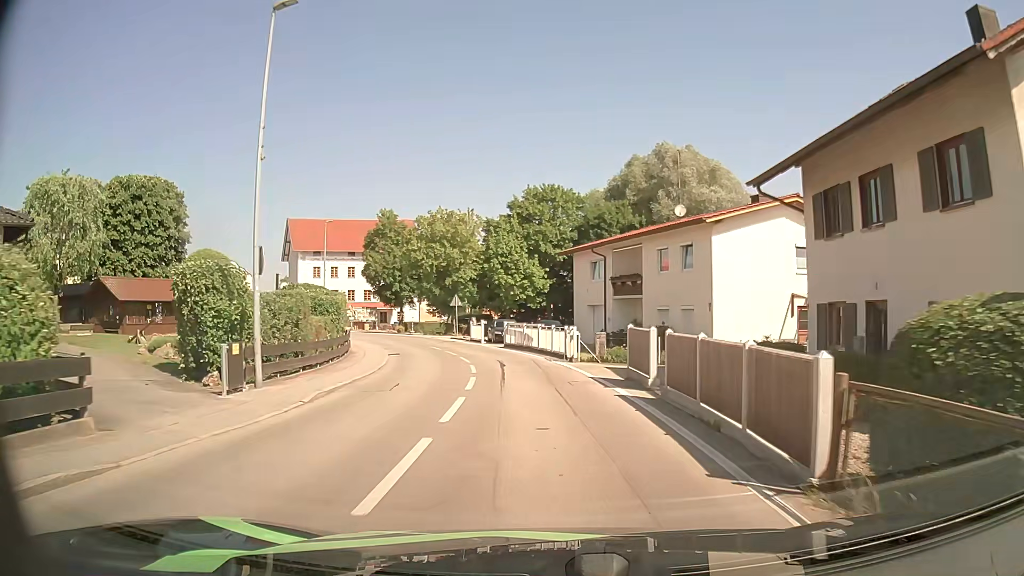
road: tertiary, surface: asphalt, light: Day
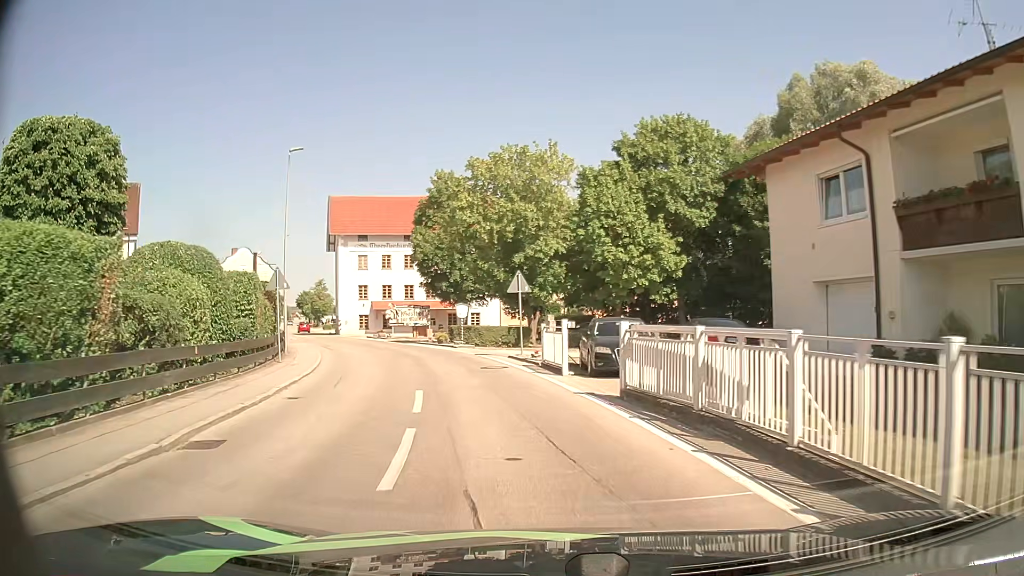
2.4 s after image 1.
(-1.5, +22.6) m; -9°
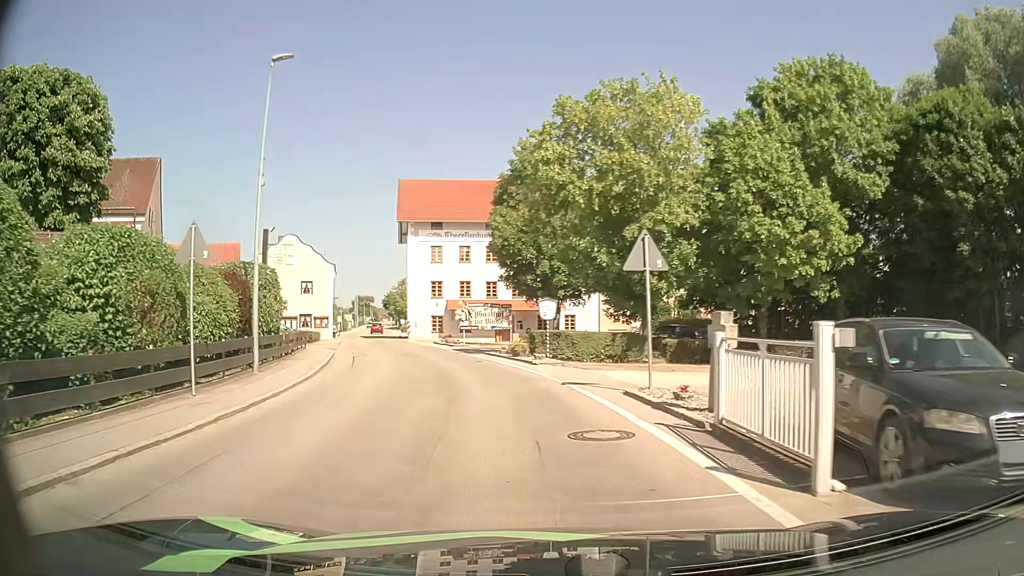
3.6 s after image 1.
(-0.8, +10.9) m; -8°
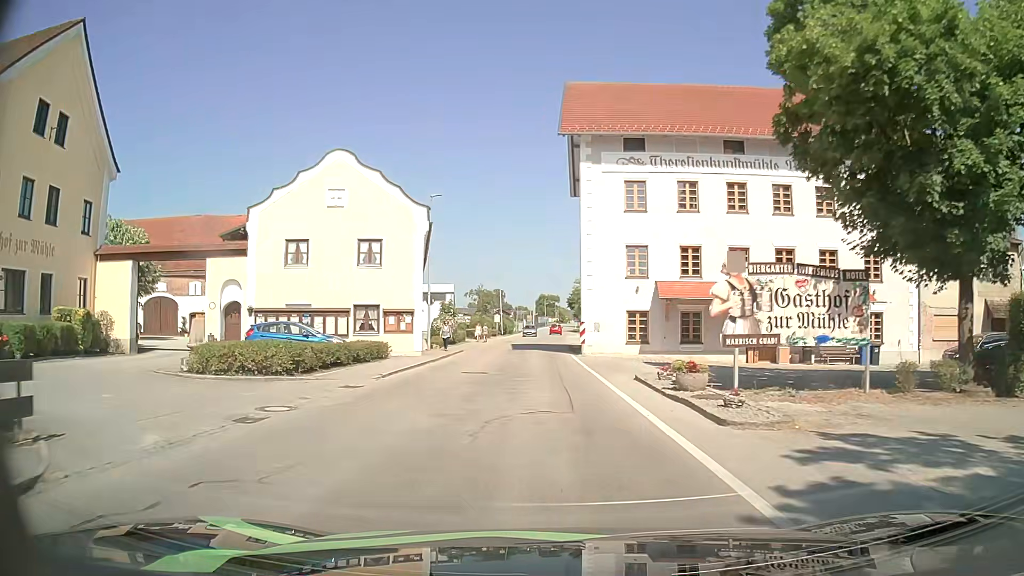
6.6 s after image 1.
(-4.7, +28.5) m; -16°
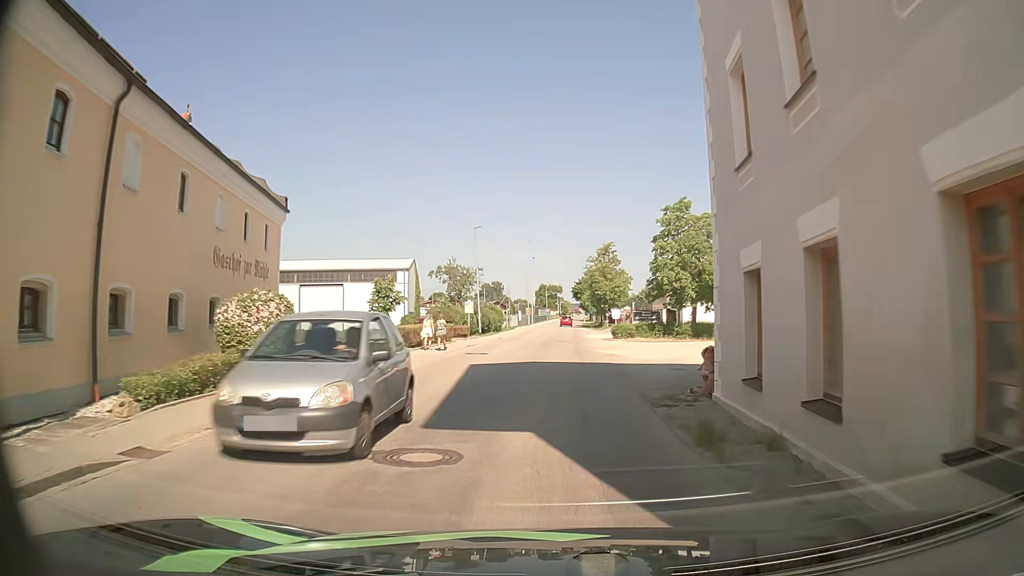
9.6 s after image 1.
(-0.5, +32.1) m; 0°
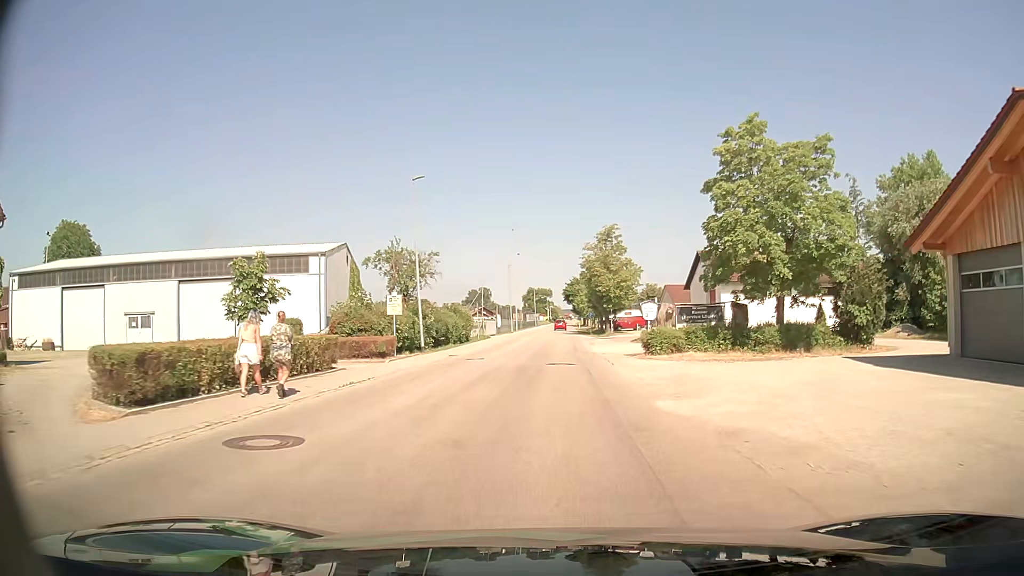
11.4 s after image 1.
(+0.3, +20.0) m; +1°
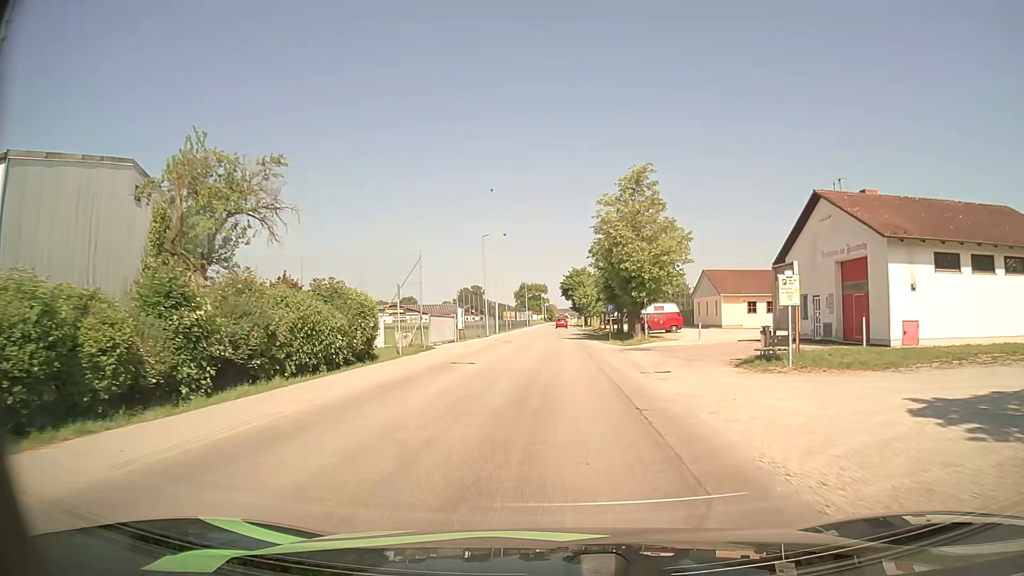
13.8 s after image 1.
(+0.1, +27.0) m; 0°
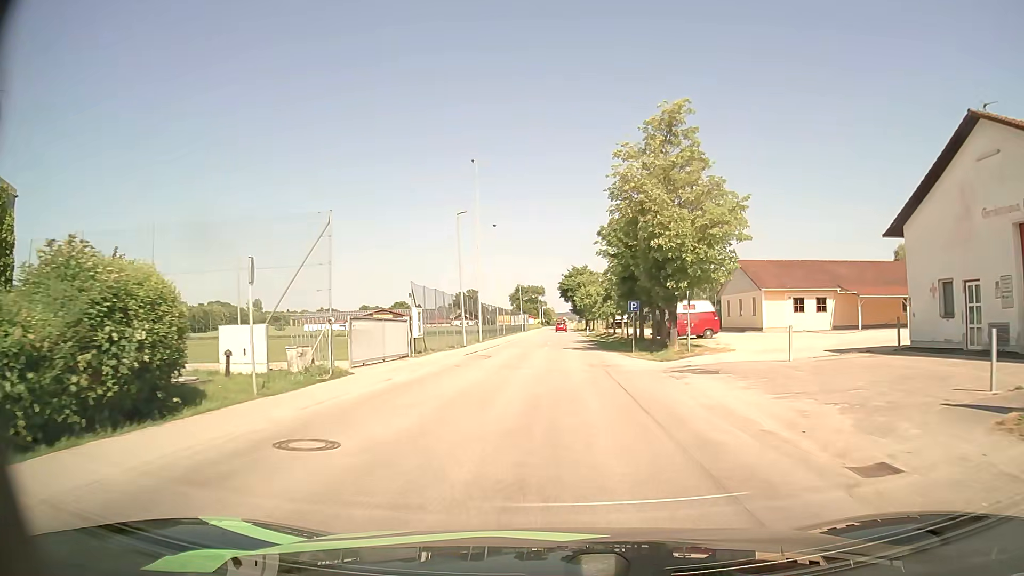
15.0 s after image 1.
(+0.1, +13.5) m; +1°
(0, +10) (0, +20) (0, +30) (0, +40) (+1, +50) (+1, +60) (+1, +70) (+1, +80) (+1, +90) (+2, +100) m
